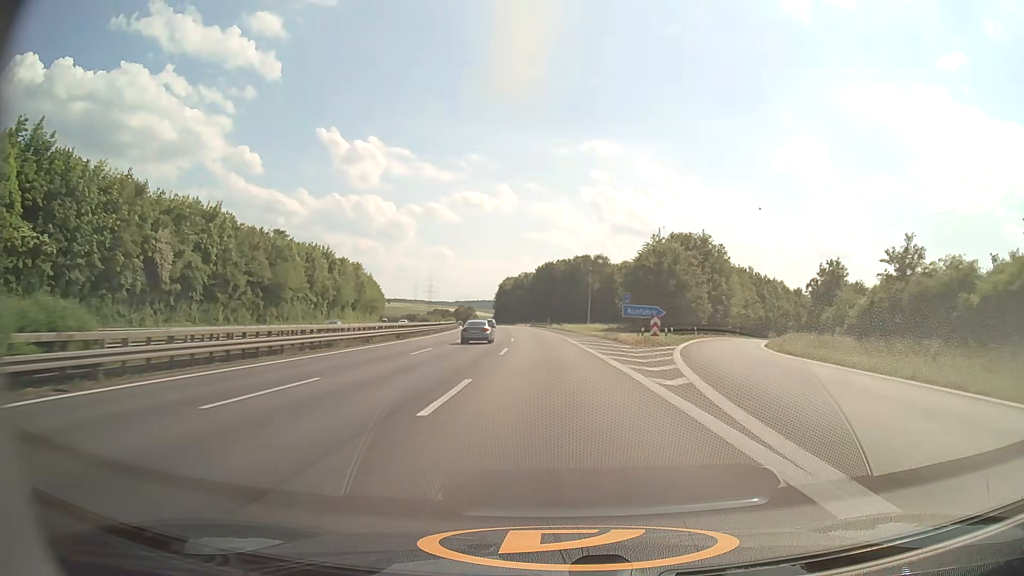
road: motorway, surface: asphalt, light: Day
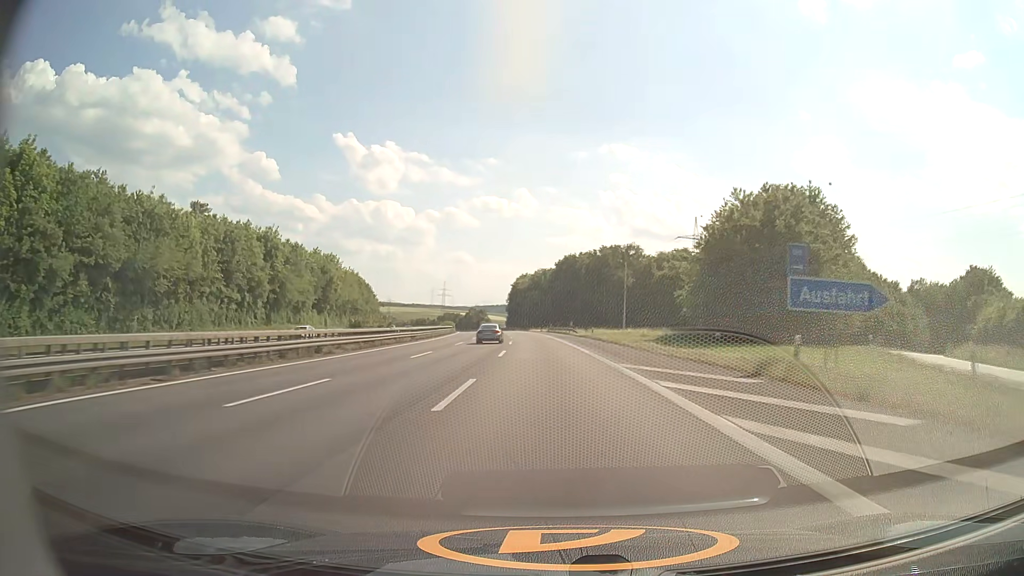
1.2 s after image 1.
(-0.6, +35.2) m; -2°
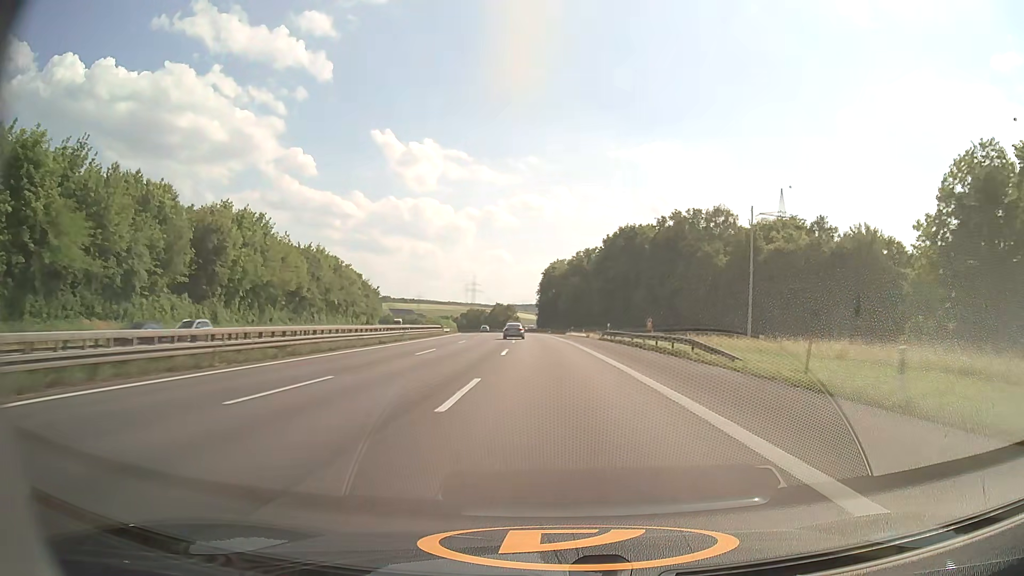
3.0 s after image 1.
(-1.5, +54.1) m; -3°
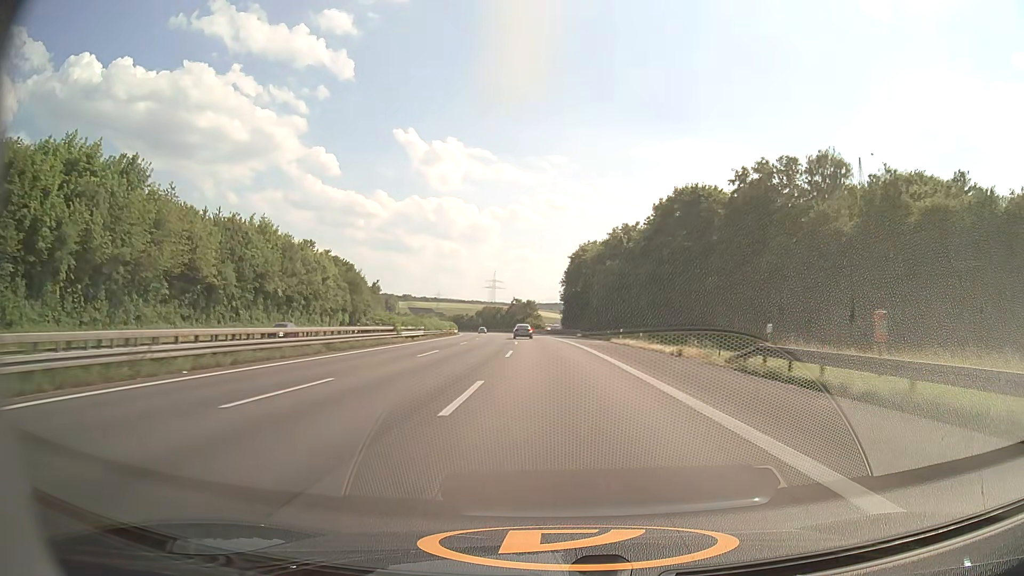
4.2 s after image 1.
(-0.7, +36.4) m; -2°
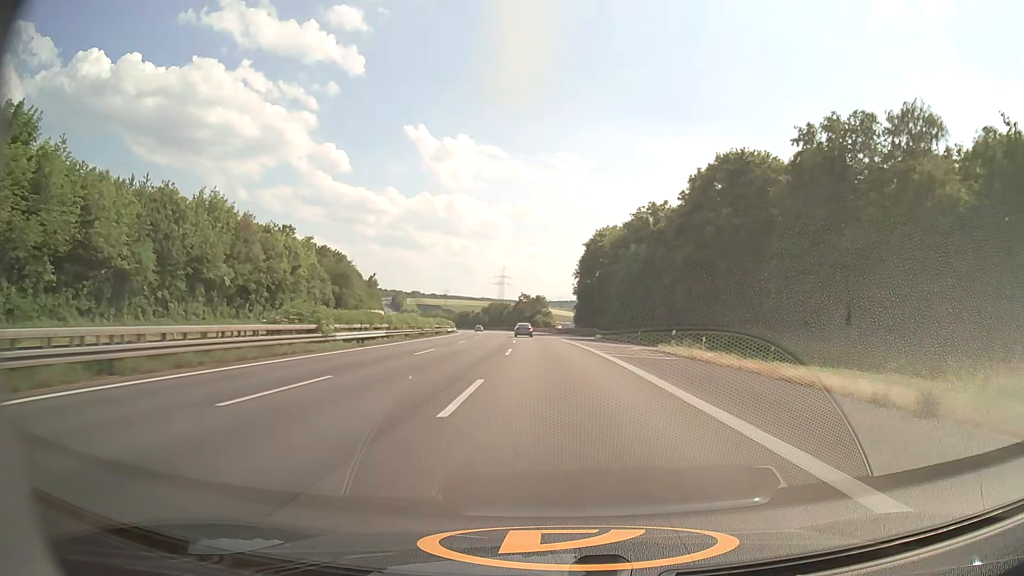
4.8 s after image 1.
(-0.1, +18.2) m; -1°
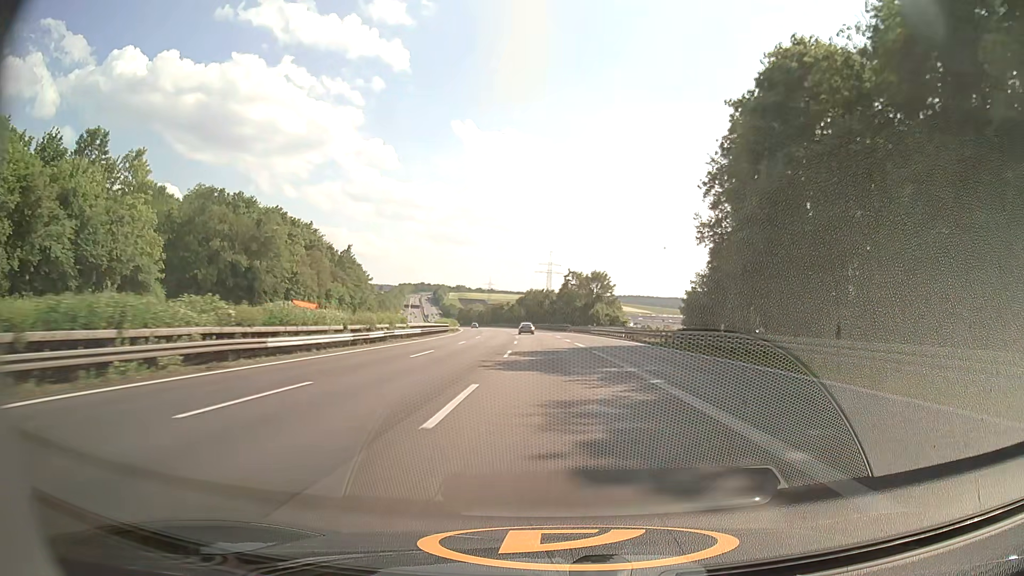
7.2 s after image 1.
(-2.4, +72.6) m; -4°
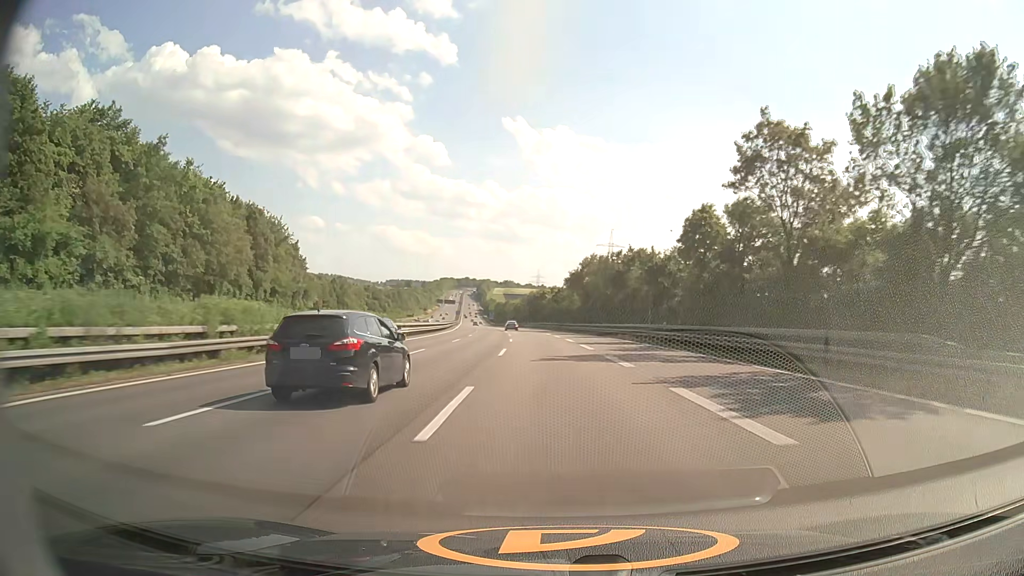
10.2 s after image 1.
(-4.0, +90.7) m; -4°
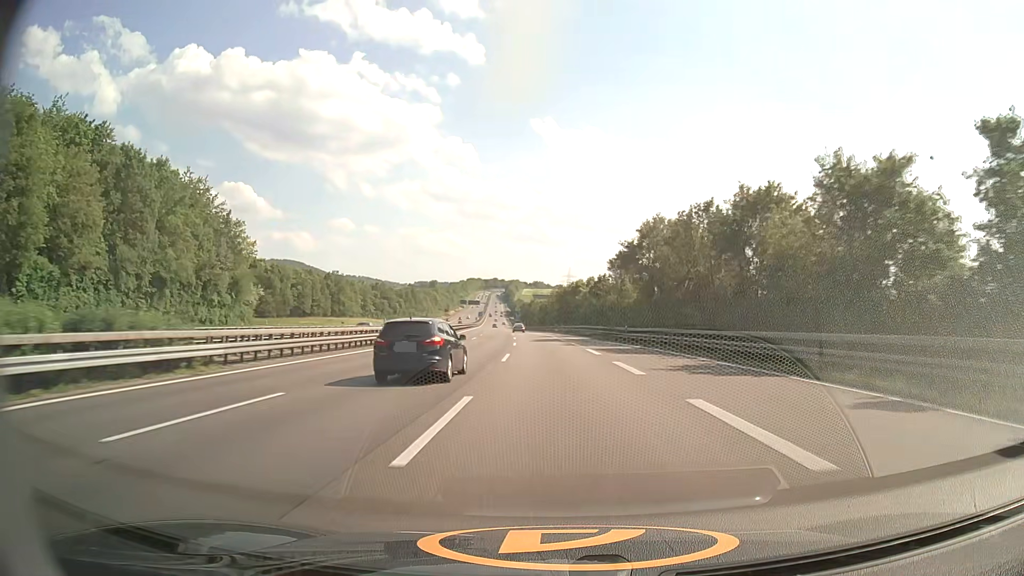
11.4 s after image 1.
(-1.0, +37.0) m; -3°
(0, +10) (0, +20) (0, +30) (-1, +40) (-1, +50) (-1, +60) (-2, +70) (-3, +80) (-3, +90) (-4, +100) m
